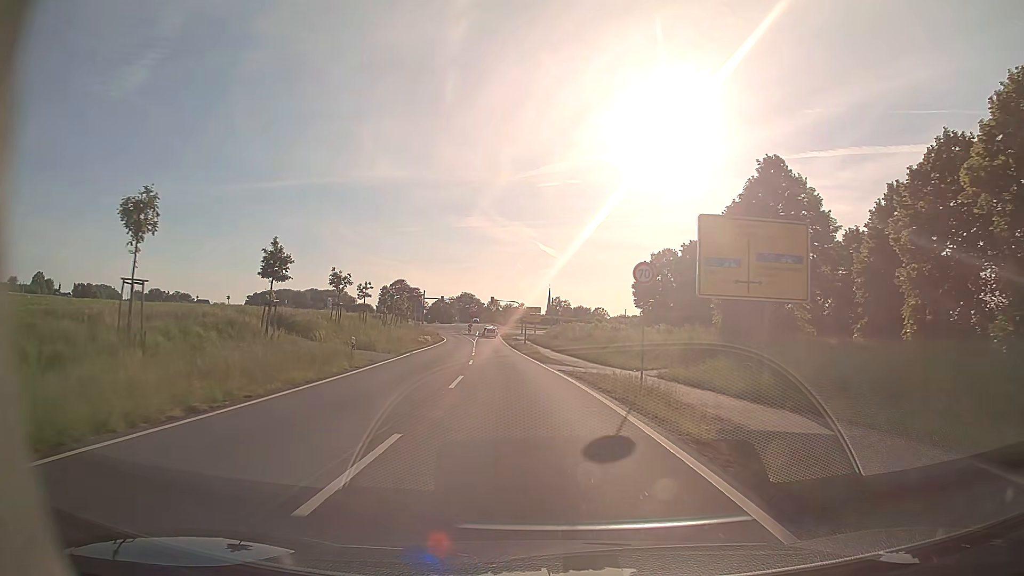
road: tertiary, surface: asphalt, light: Day
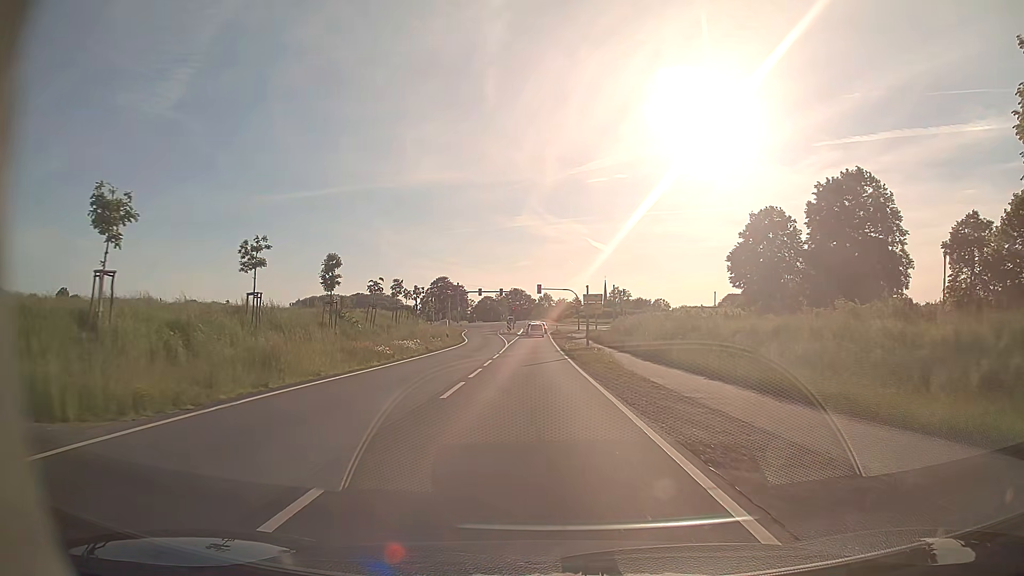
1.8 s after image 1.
(-1.2, +27.4) m; -4°
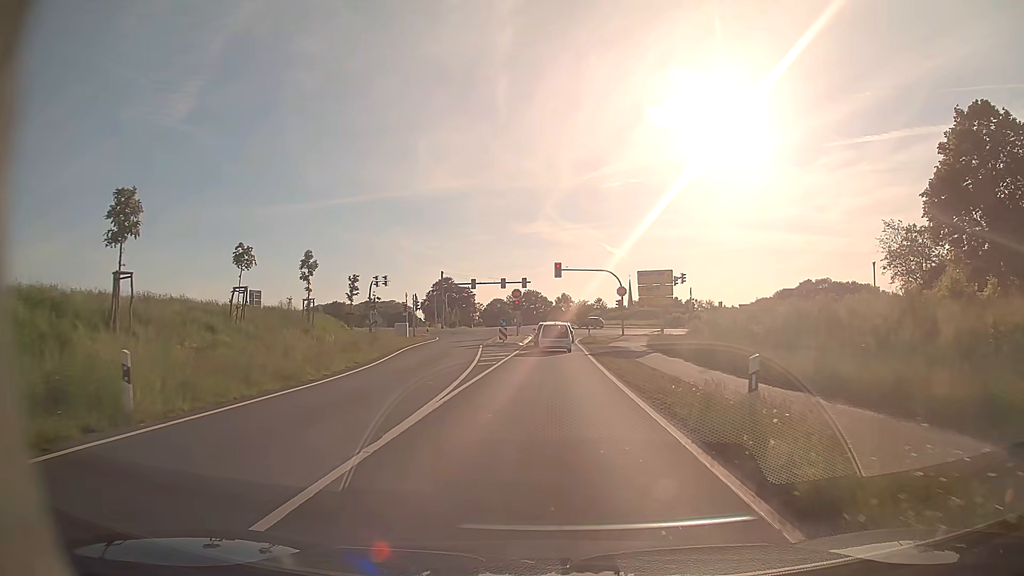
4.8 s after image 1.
(-0.8, +38.2) m; -2°
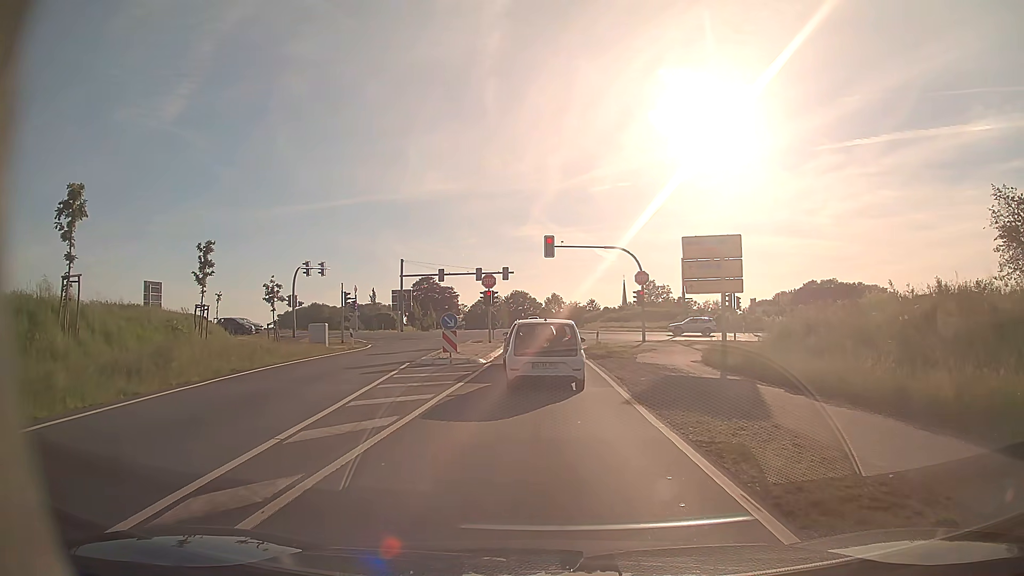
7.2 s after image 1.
(+0.1, +19.0) m; +1°
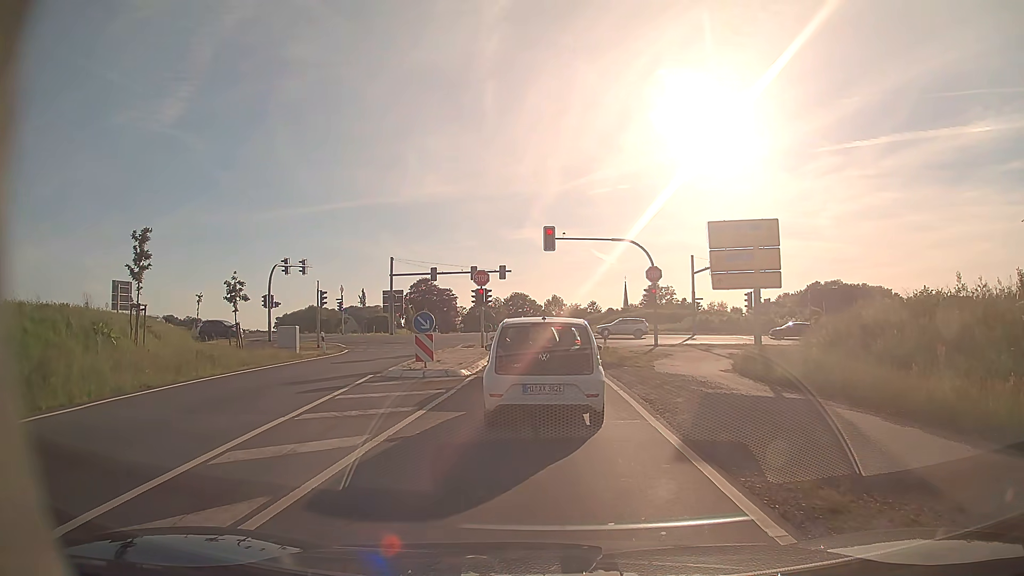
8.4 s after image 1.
(0.0, +4.5) m; 0°
